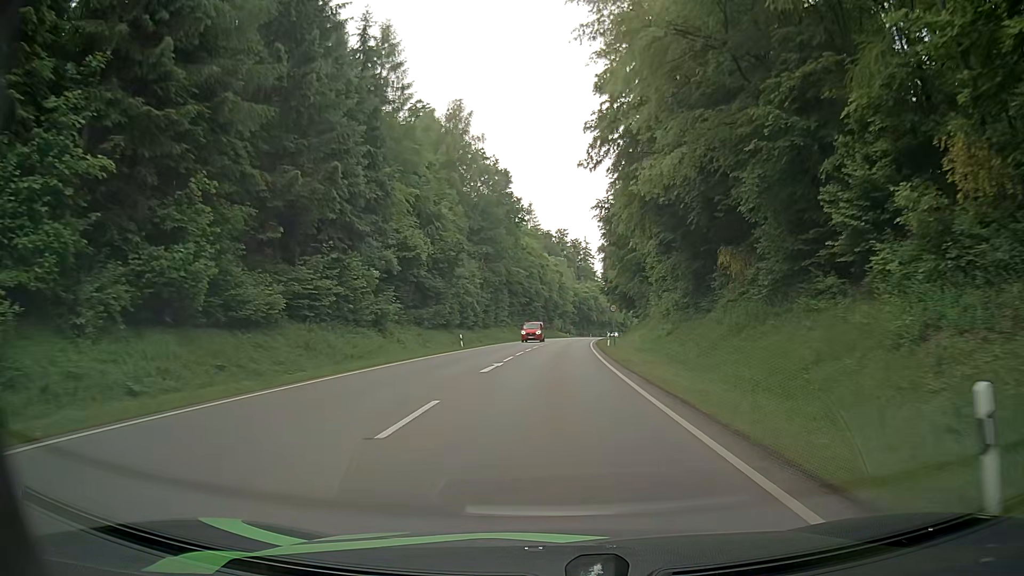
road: secondary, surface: asphalt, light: Day
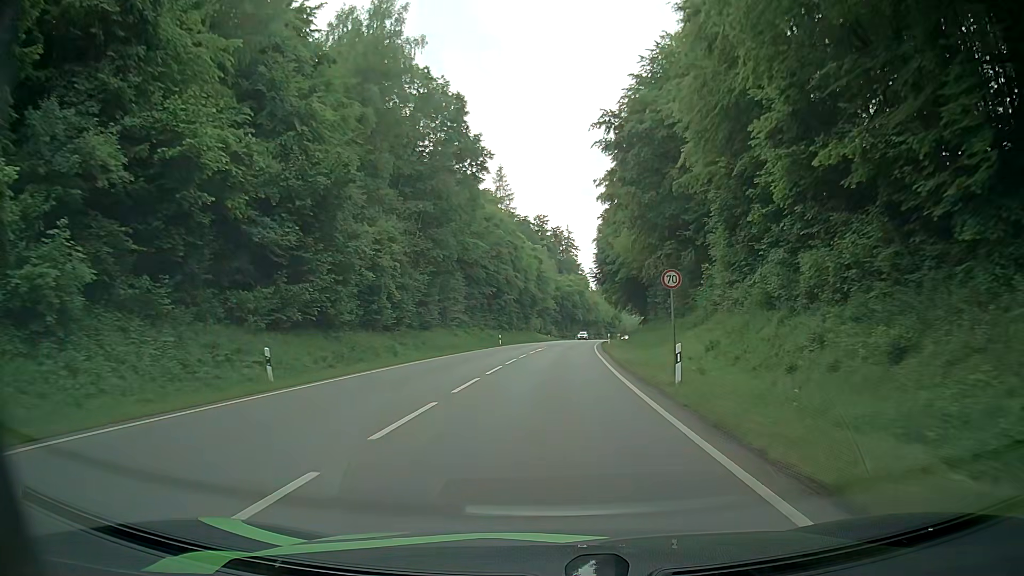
(+0.6, +30.7) m; +2°
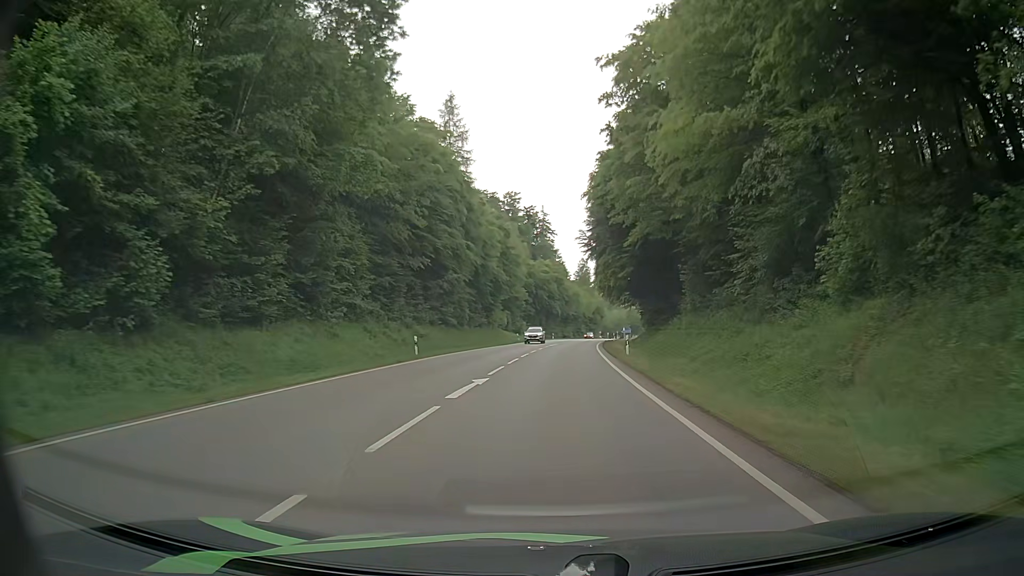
(+0.3, +31.1) m; +2°
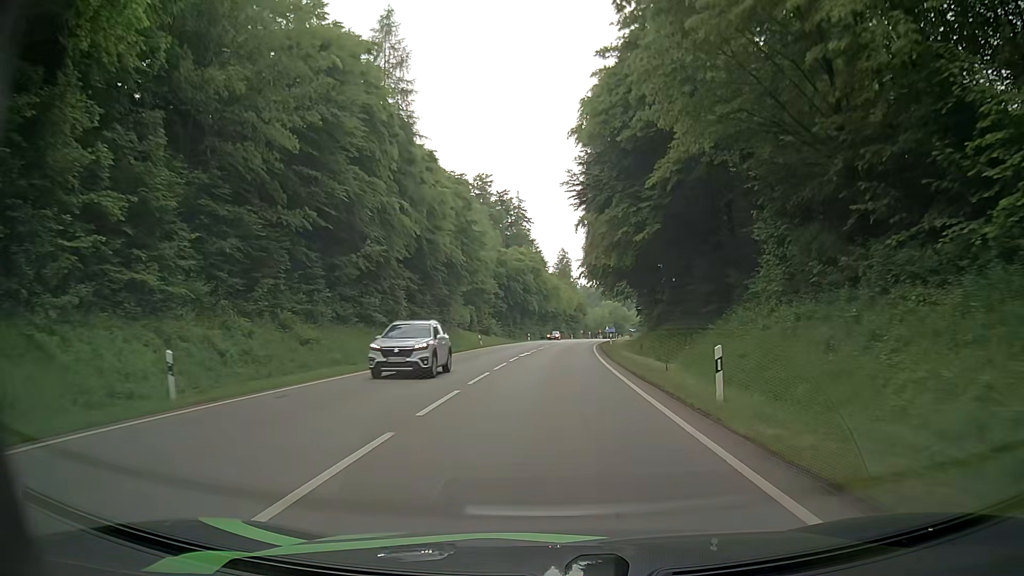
(+0.3, +20.9) m; +1°
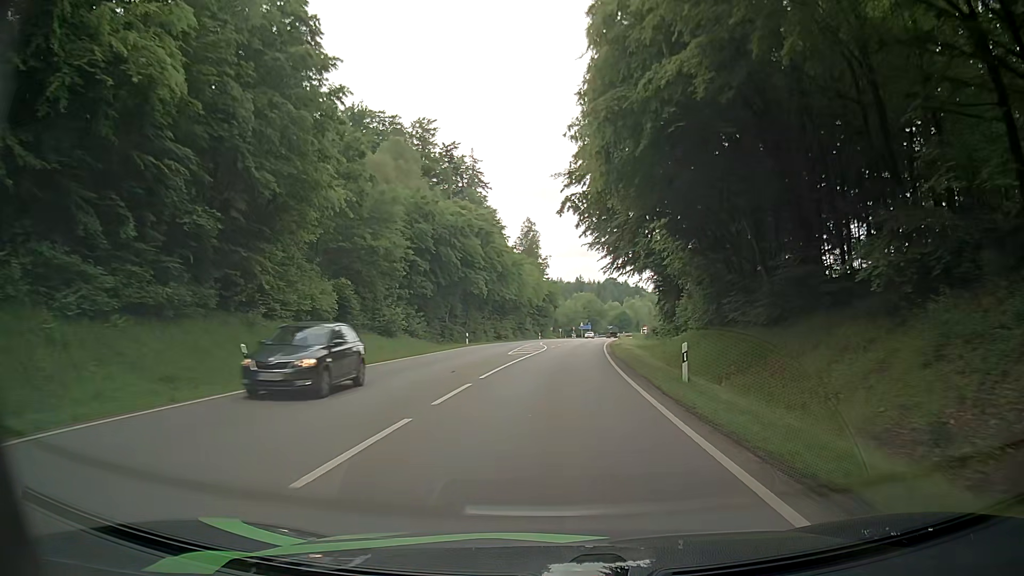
(+1.7, +40.6) m; +3°
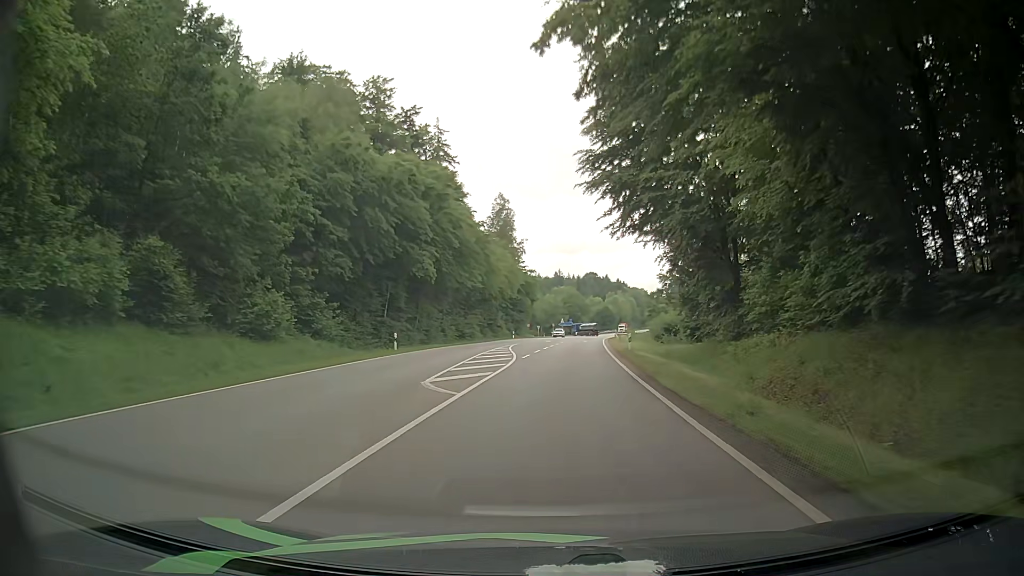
(+0.3, +19.8) m; +2°
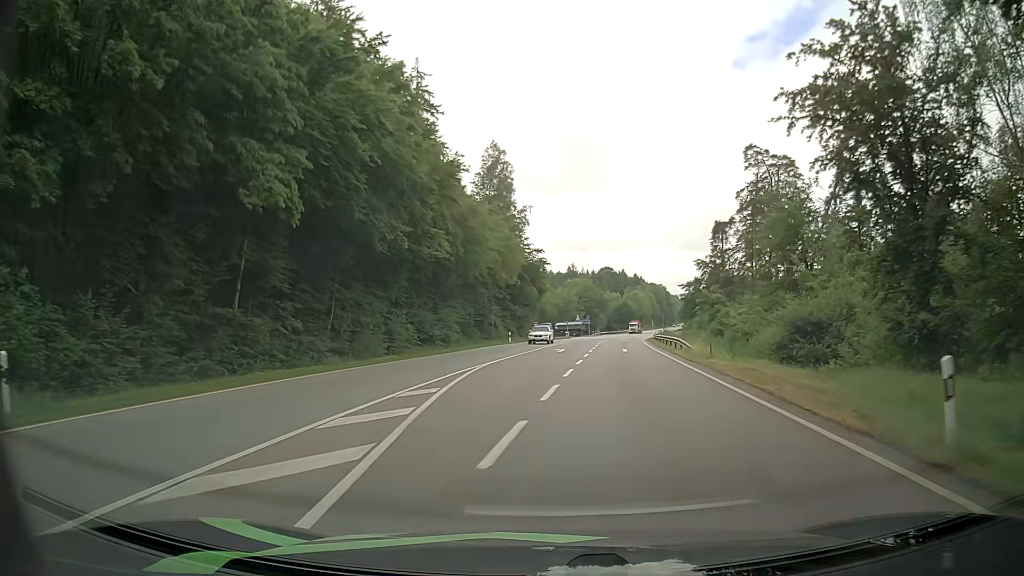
(+0.3, +28.6) m; -1°
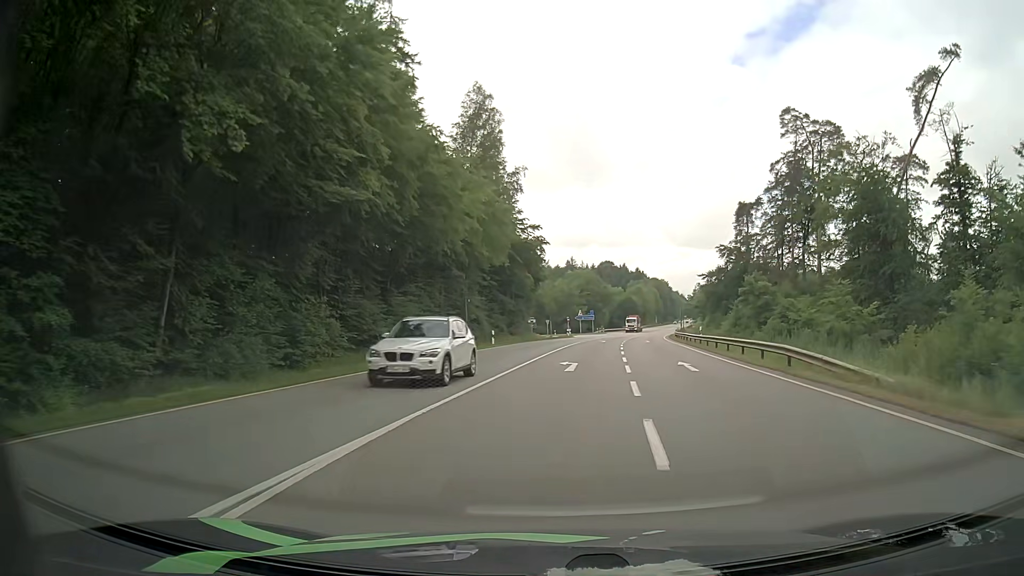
(+0.1, +17.6) m; 0°
(0, +10) (+1, +20) (+2, +30) (+3, +40) (+4, +50) (+5, +60) (+6, +70) (+8, +80) (+10, +89) (+12, +99) m
